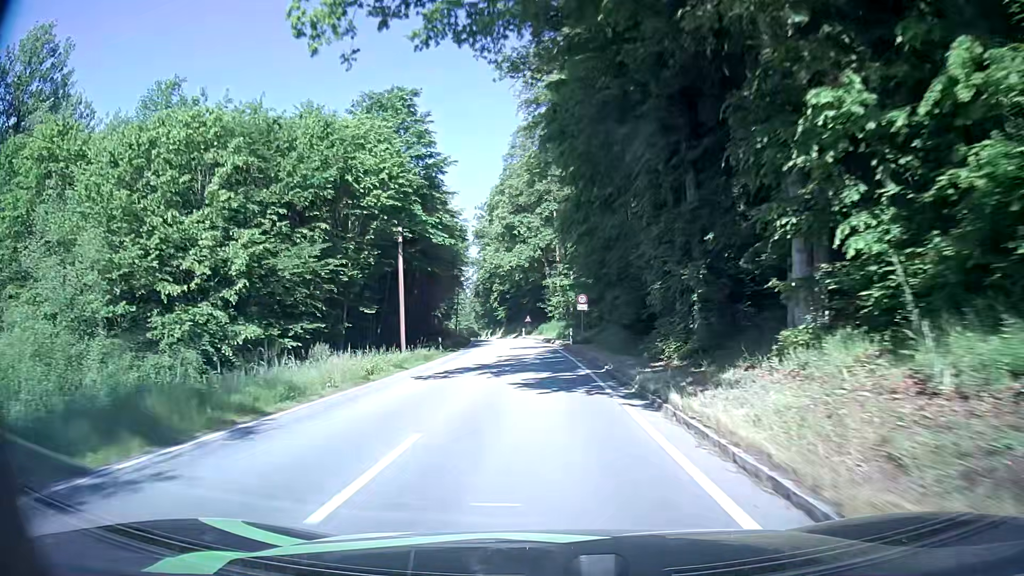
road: secondary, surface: asphalt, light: Day
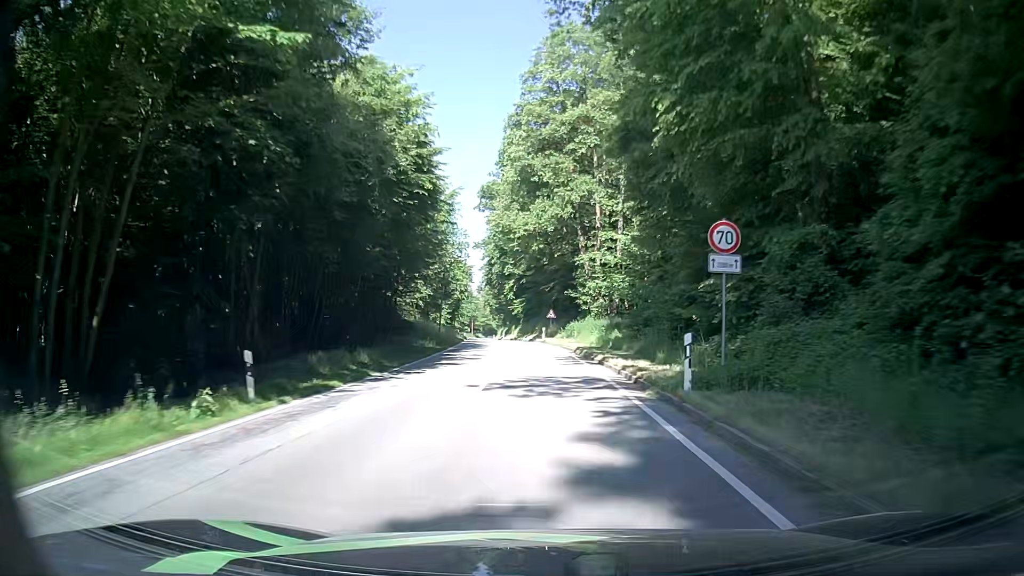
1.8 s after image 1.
(-0.4, +28.6) m; -1°
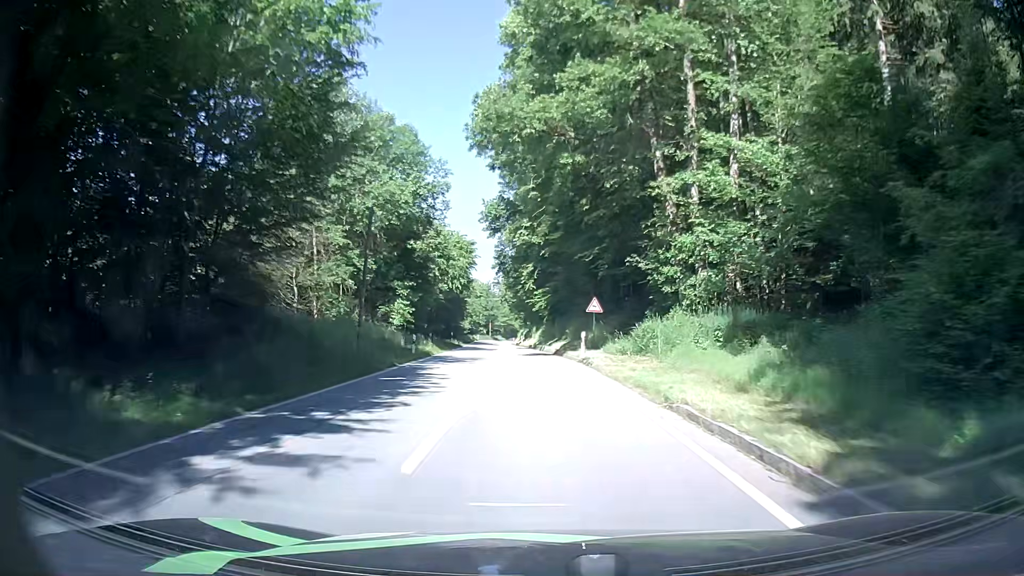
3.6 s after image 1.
(-0.7, +29.0) m; -2°
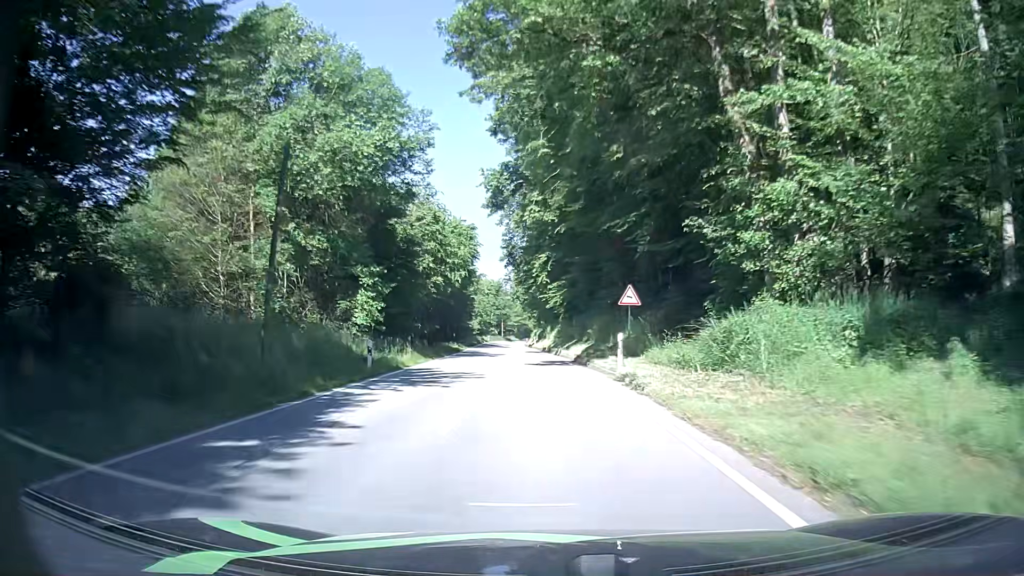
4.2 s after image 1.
(-0.1, +9.7) m; -1°
